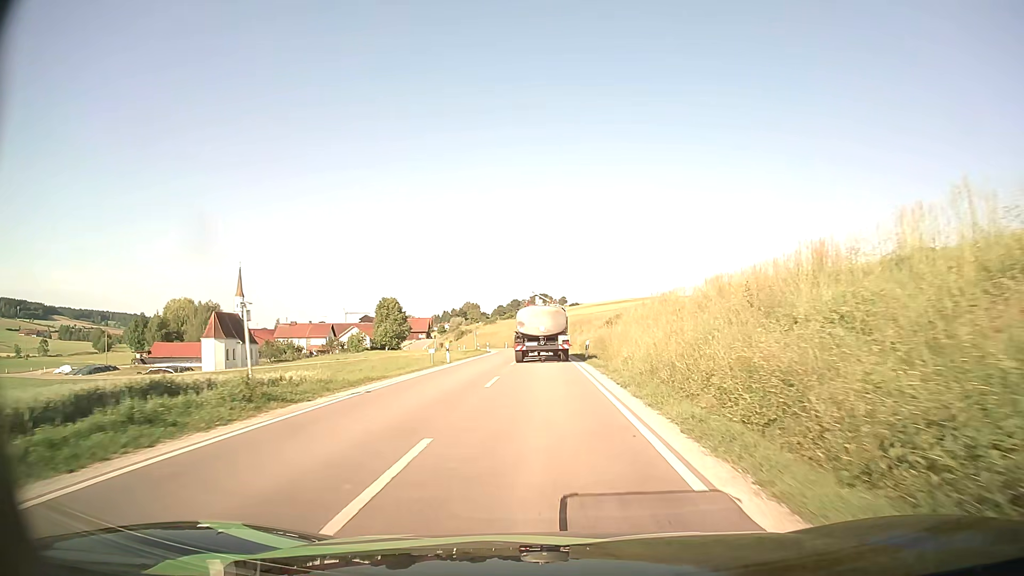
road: secondary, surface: asphalt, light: Day
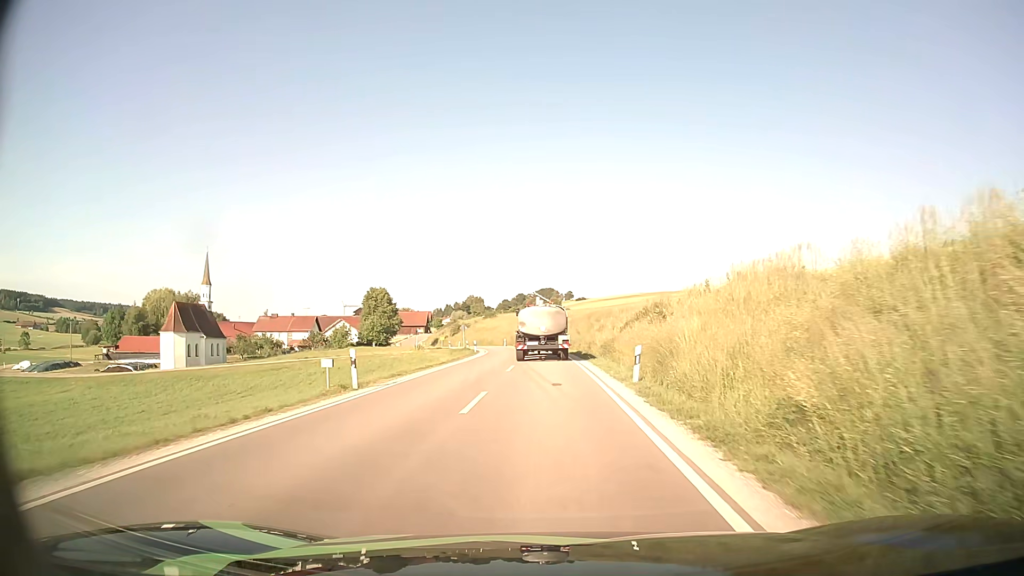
(0.0, +17.4) m; 0°
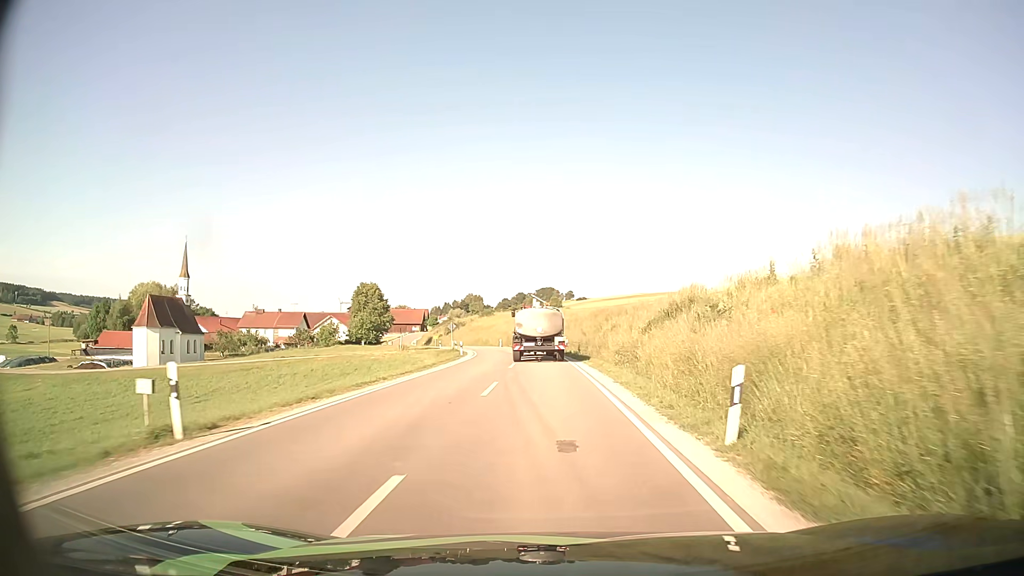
(0.0, +8.7) m; 0°
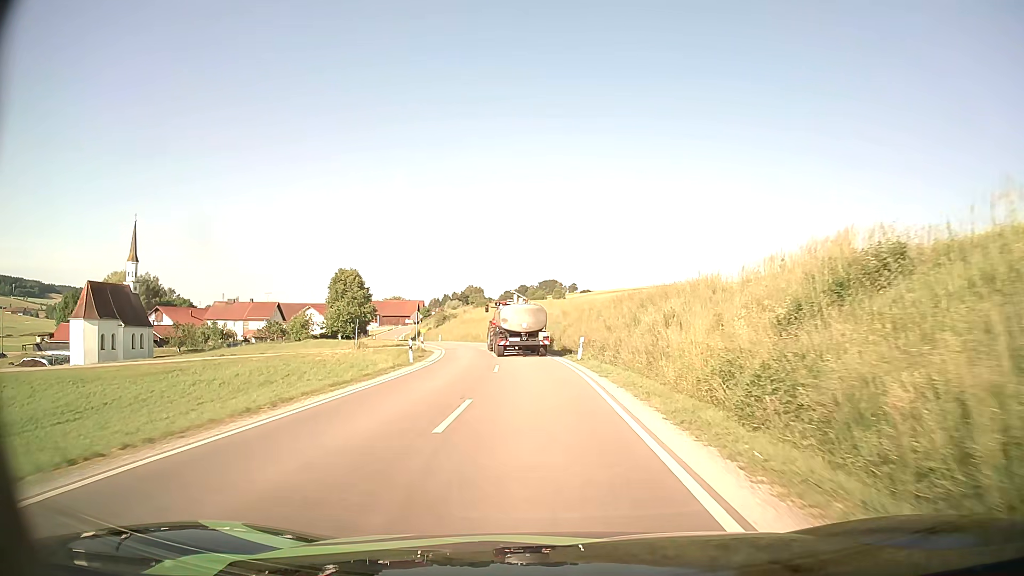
(0.0, +17.8) m; 0°
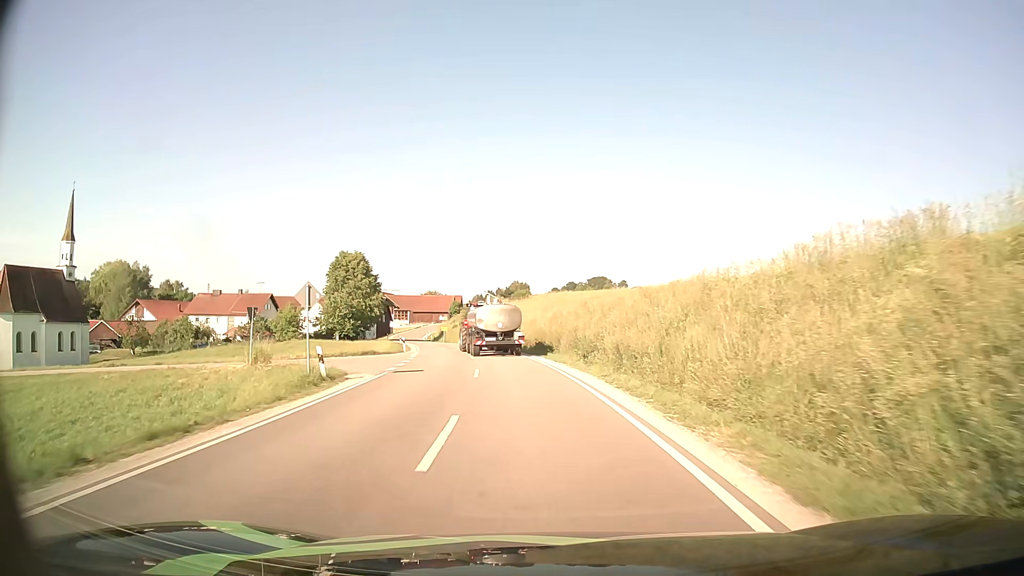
(-0.8, +26.7) m; -4°
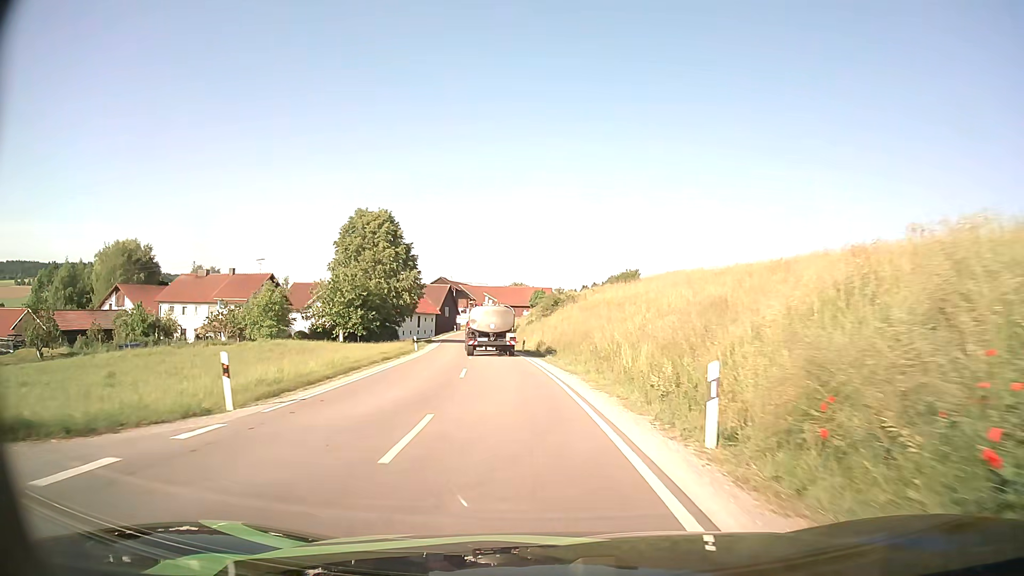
(-2.5, +36.0) m; -8°
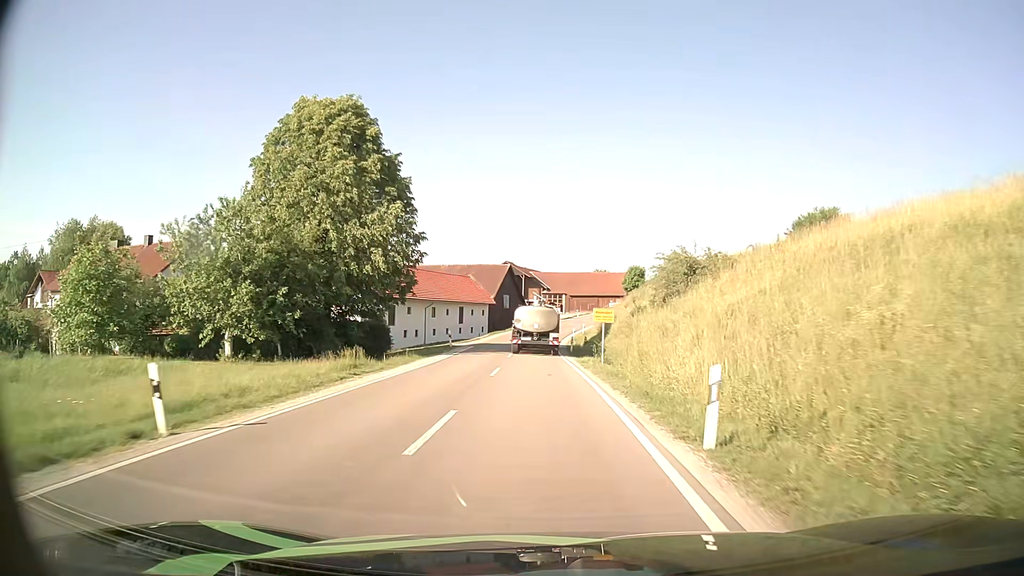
(-2.4, +35.9) m; -7°
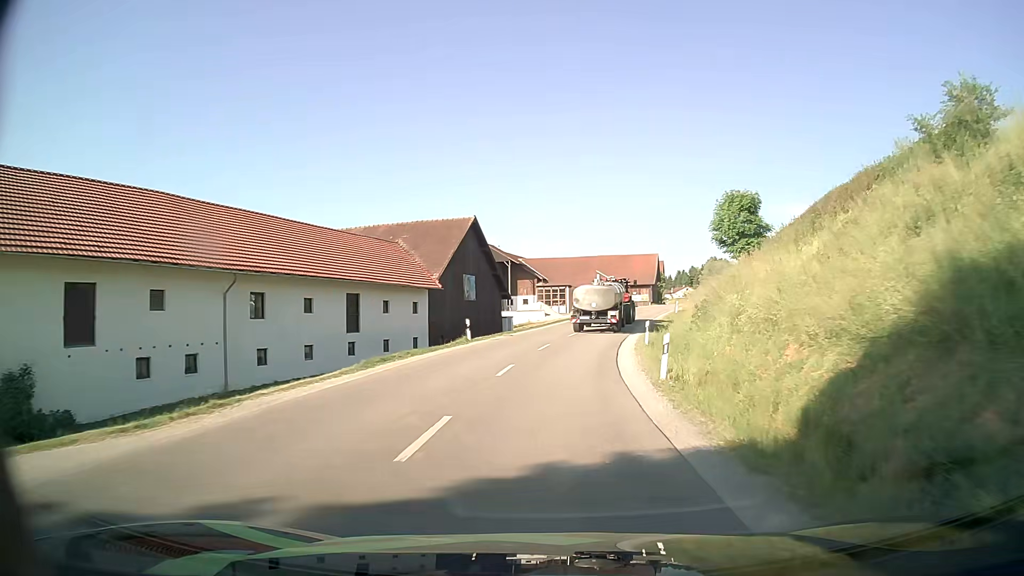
(-0.7, +44.1) m; 0°
(0, +10) (+1, +20) (+2, +30) (+4, +40) (+6, +50) (+8, +59) (+11, +69) (+14, +78) (+17, +88) (+19, +98) m
